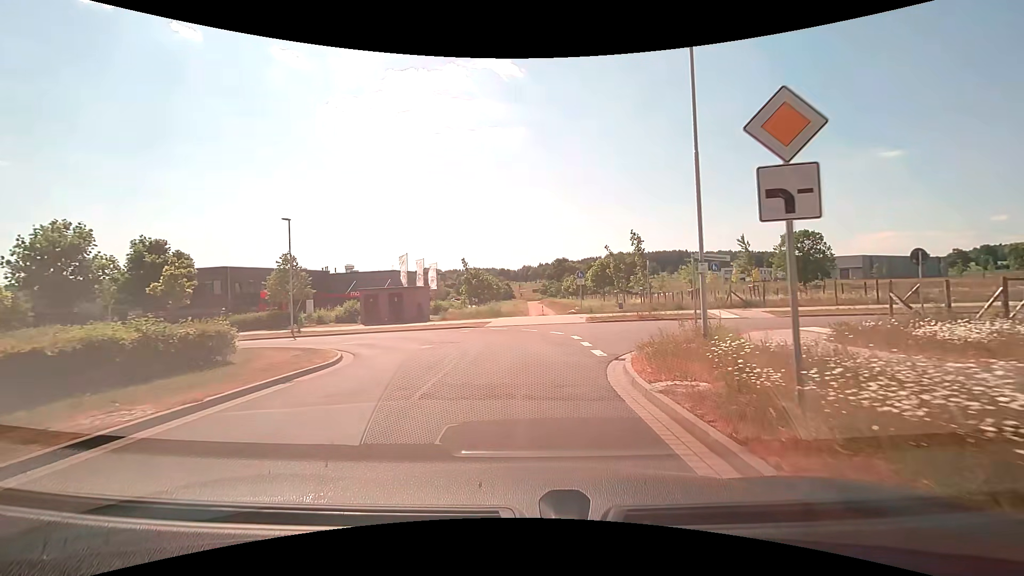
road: residential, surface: asphalt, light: Day
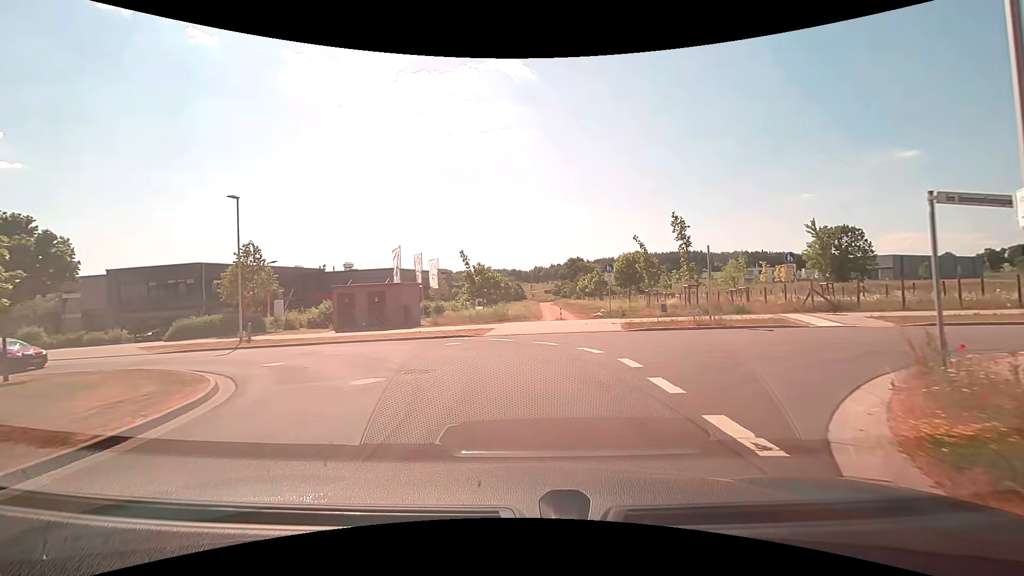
(-0.1, +7.8) m; -1°
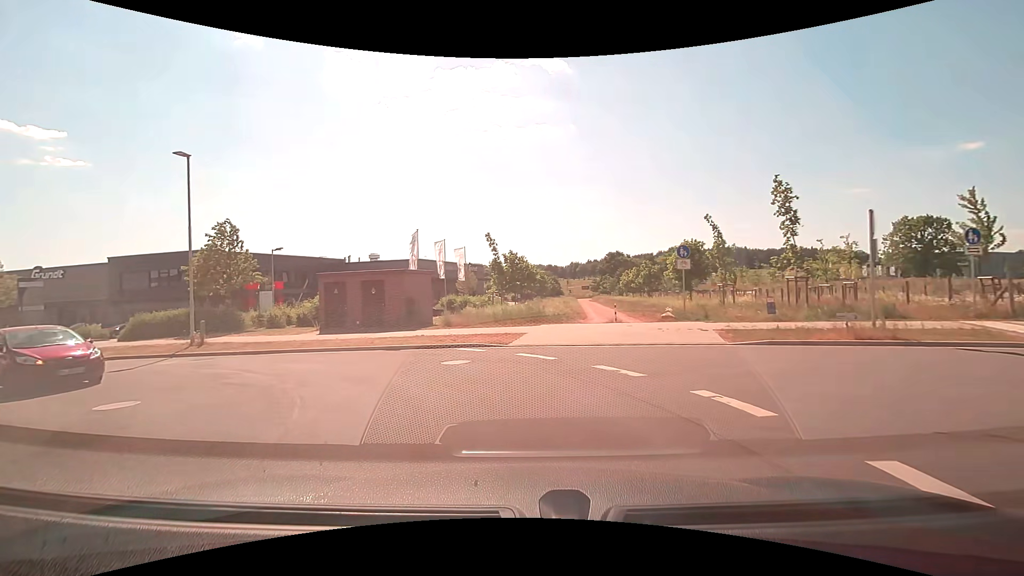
(-0.2, +7.5) m; -4°
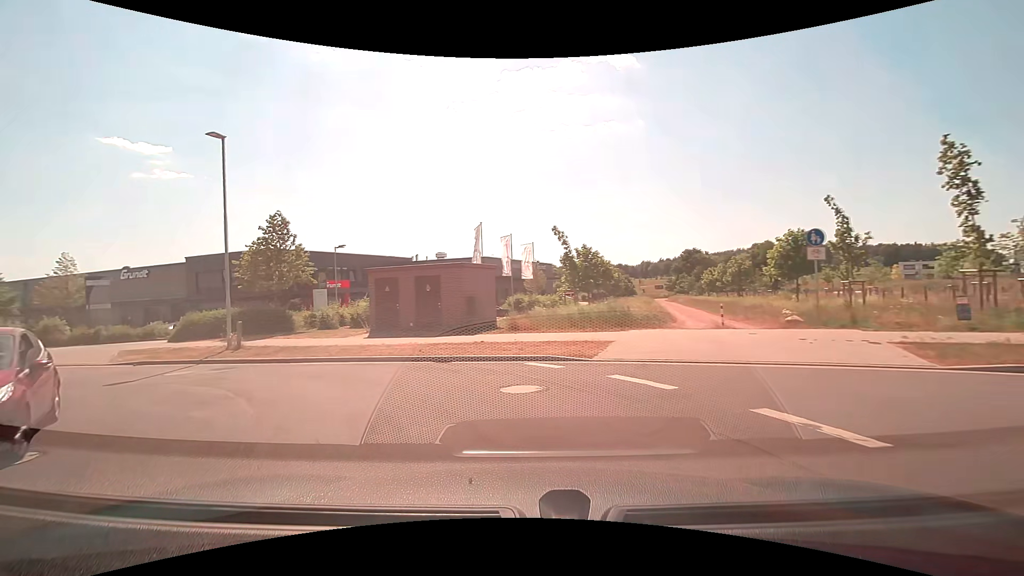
(-0.2, +3.8) m; -7°
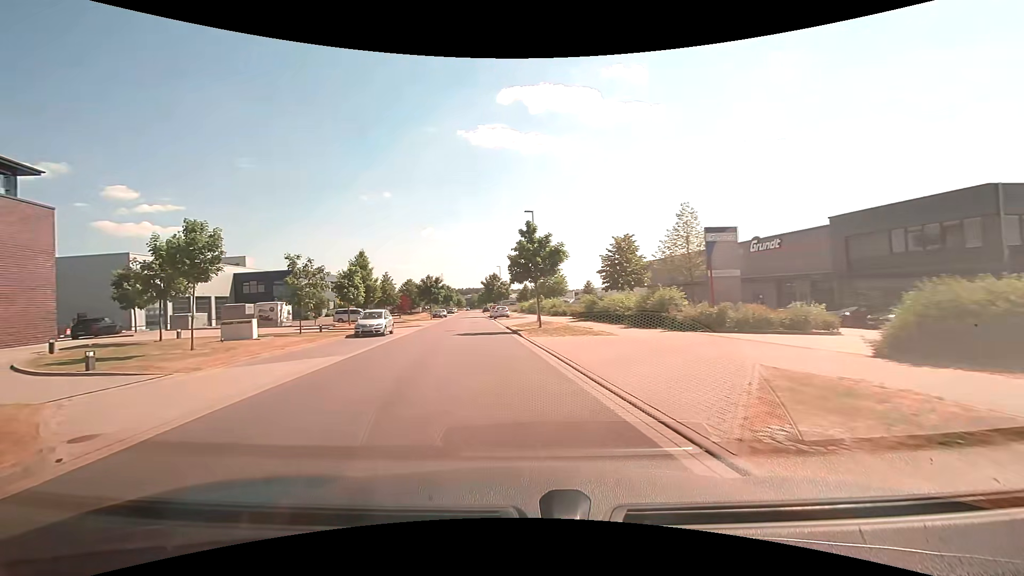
(-10.2, +14.8) m; -65°
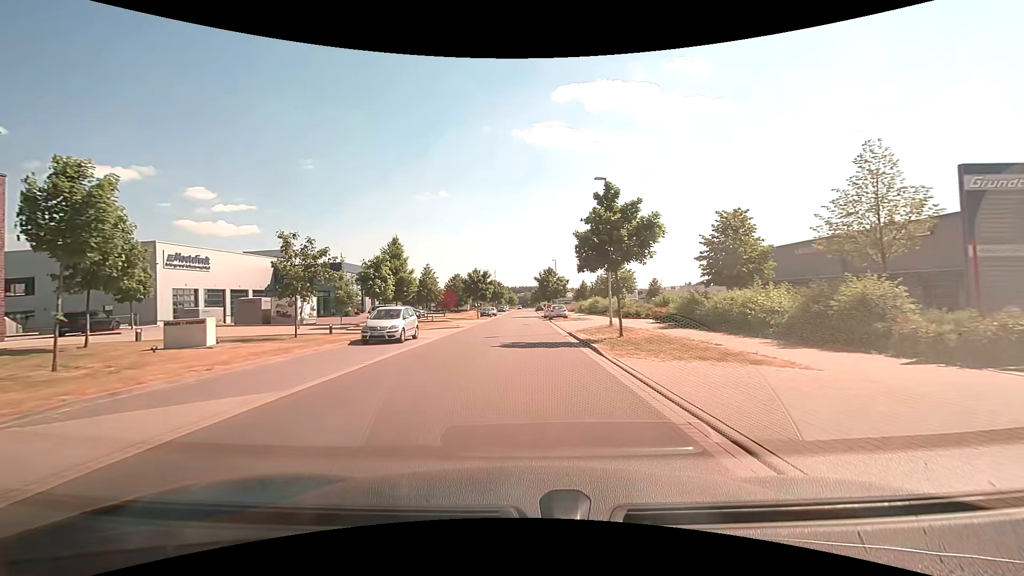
(-0.5, +8.6) m; -6°
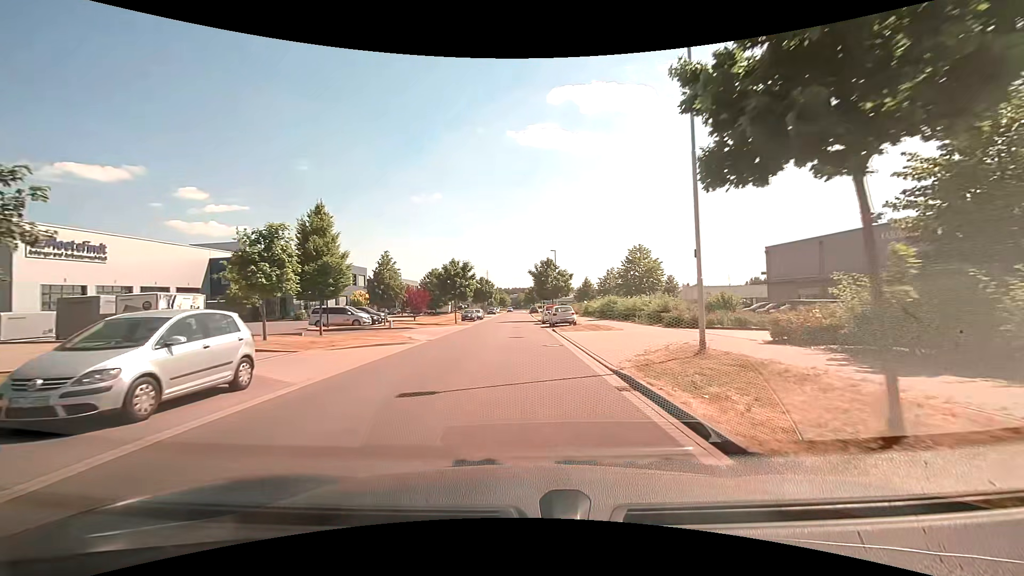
(+0.1, +14.5) m; +1°
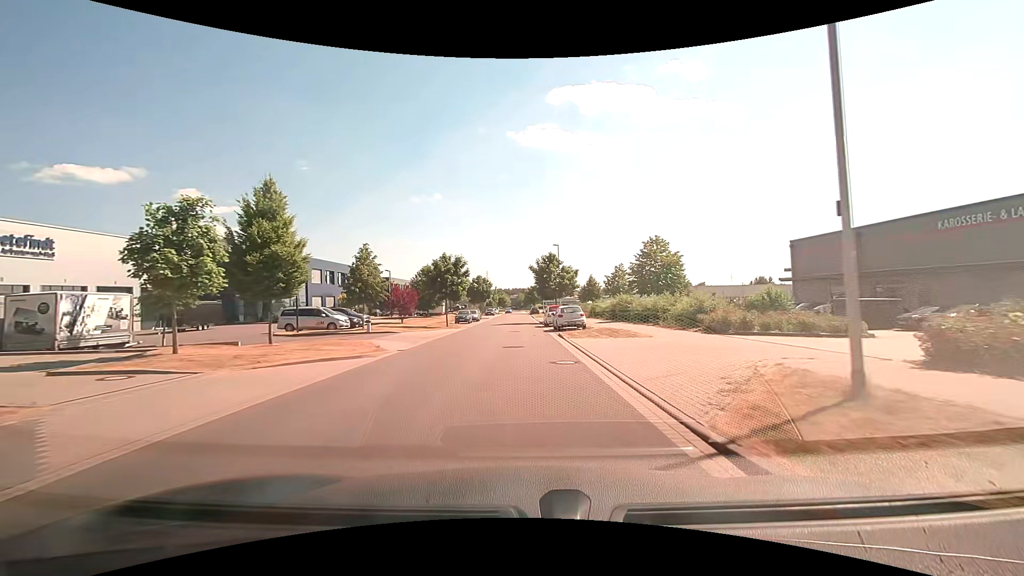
(0.0, +5.6) m; 0°
